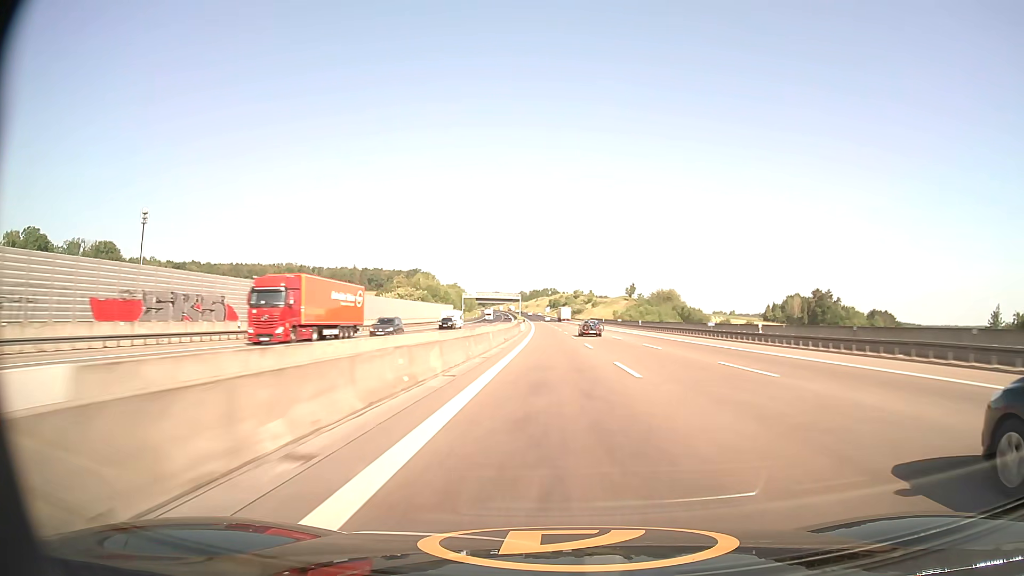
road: motorway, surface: asphalt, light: Day
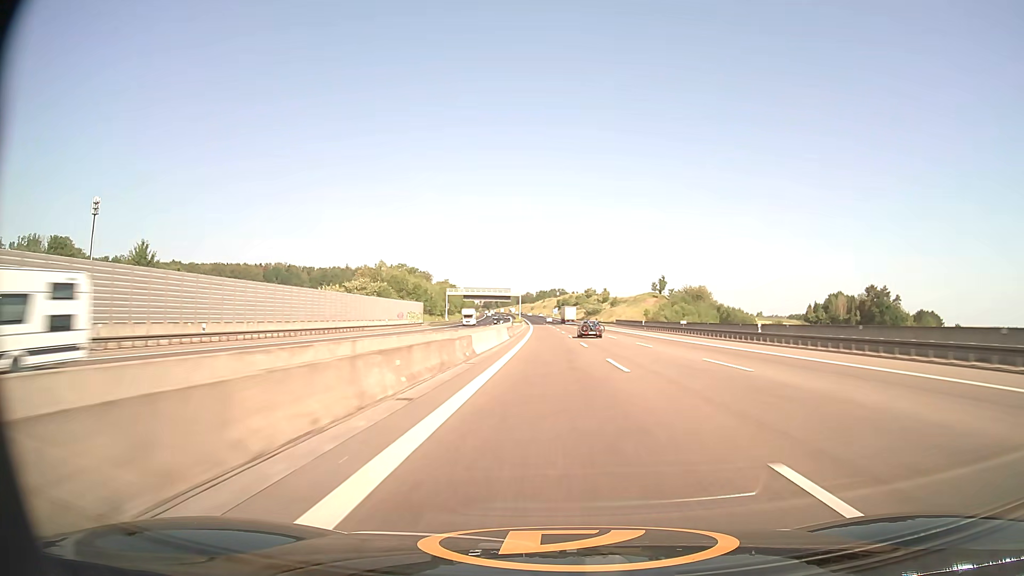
(-0.3, +51.7) m; -1°
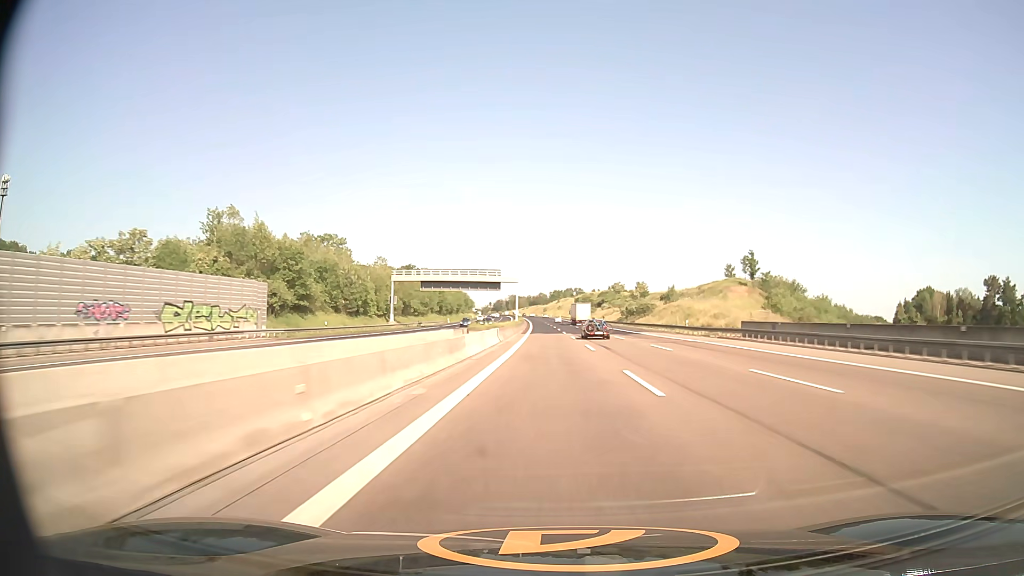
(-0.8, +77.7) m; -1°
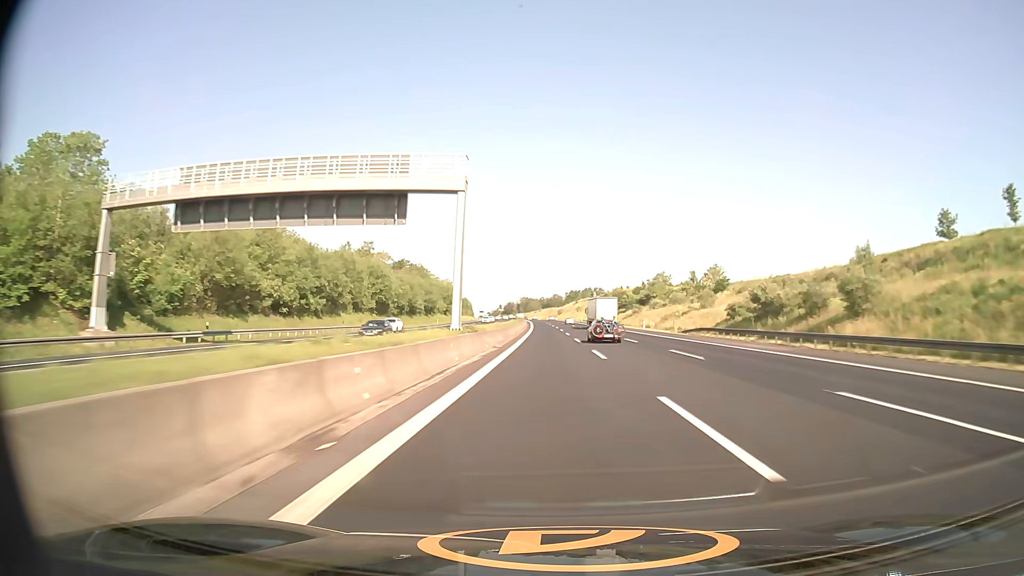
(-0.7, +78.0) m; -1°
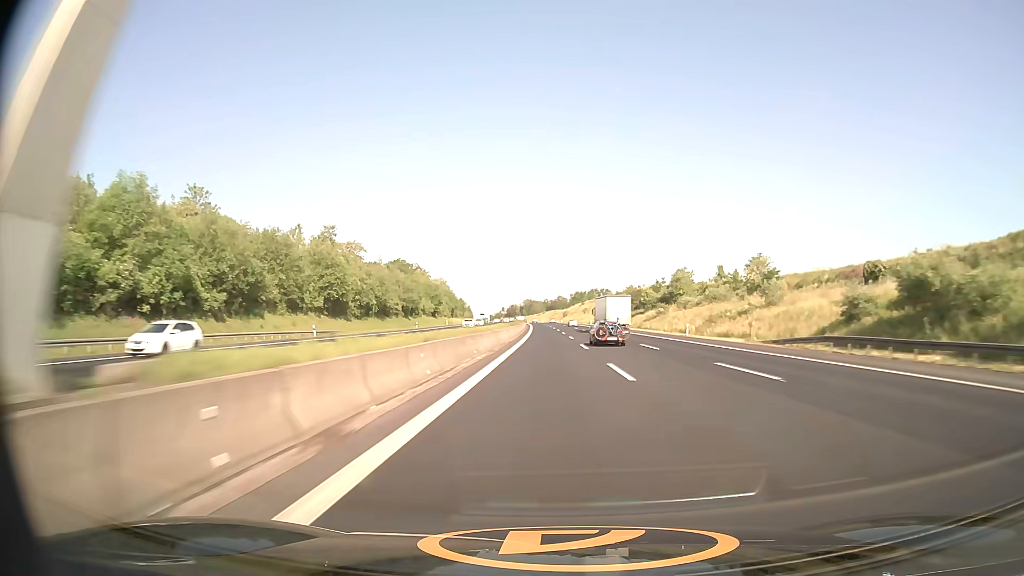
(-0.1, +25.9) m; 0°
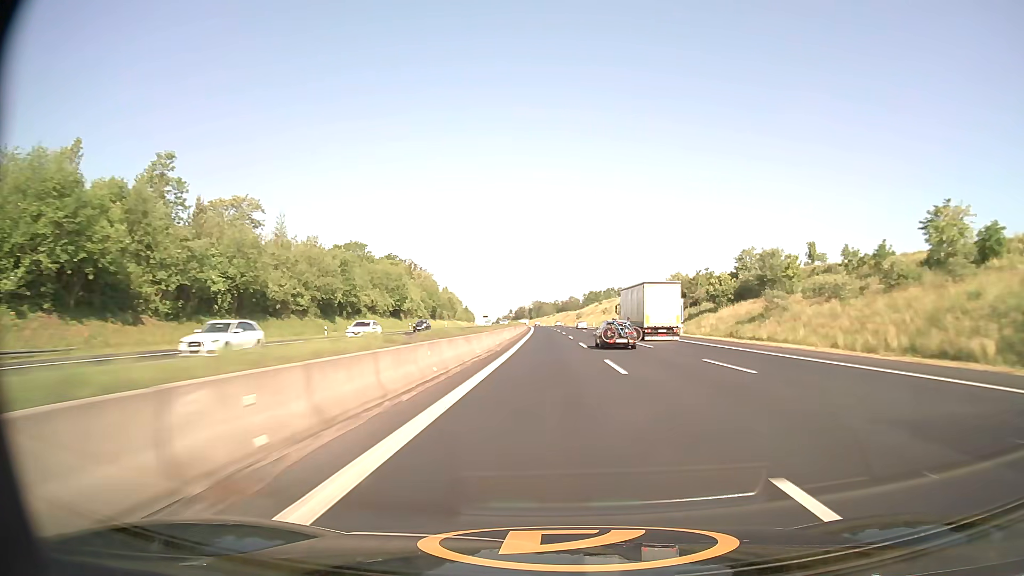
(-0.3, +51.8) m; -1°
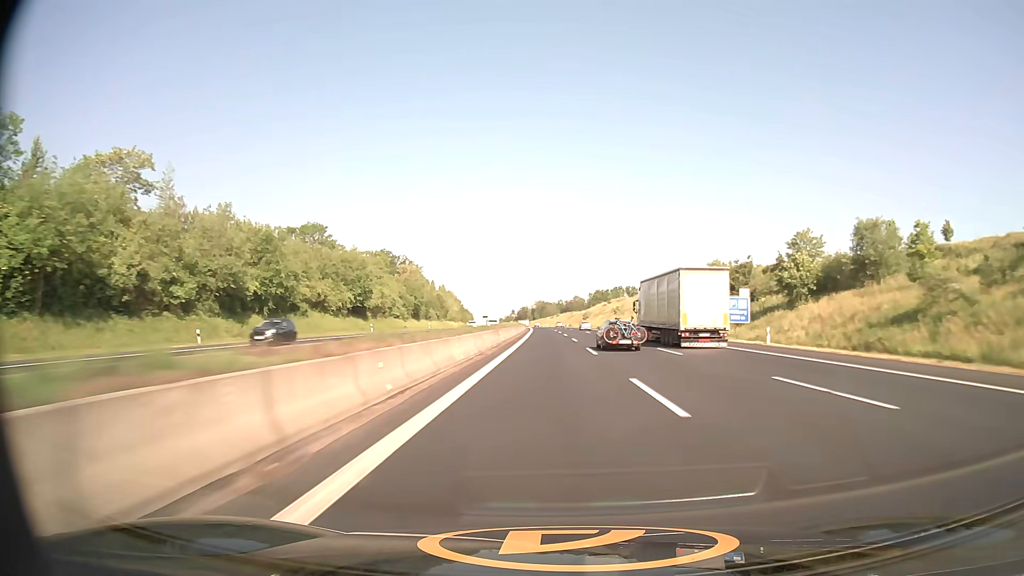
(-0.1, +25.8) m; 0°
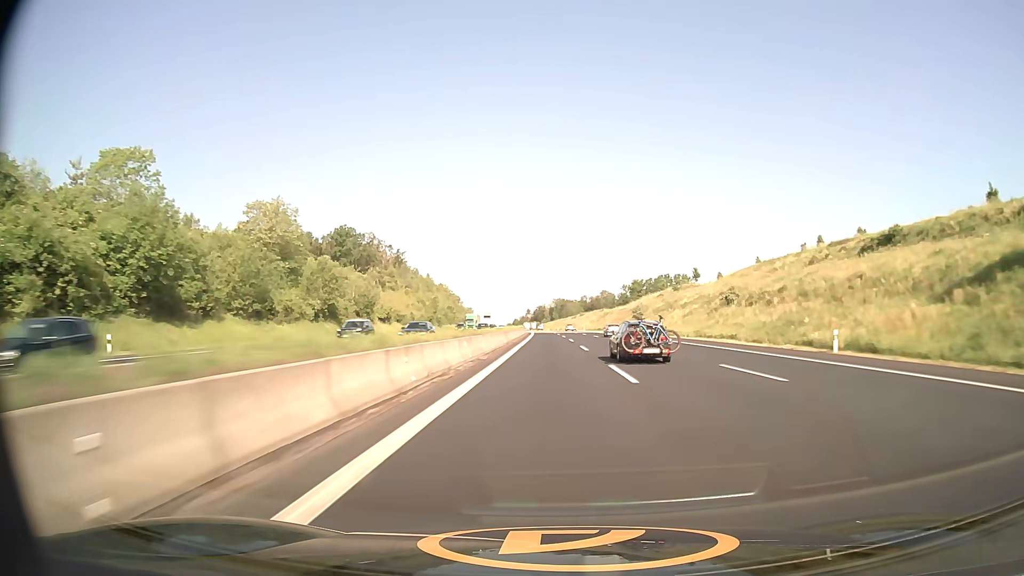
(-1.3, +103.1) m; -2°
(0, +10) (0, +20) (0, +30) (0, +40) (0, +50) (-1, +60) (-1, +70) (-1, +80) (-1, +90) (-1, +100) m
